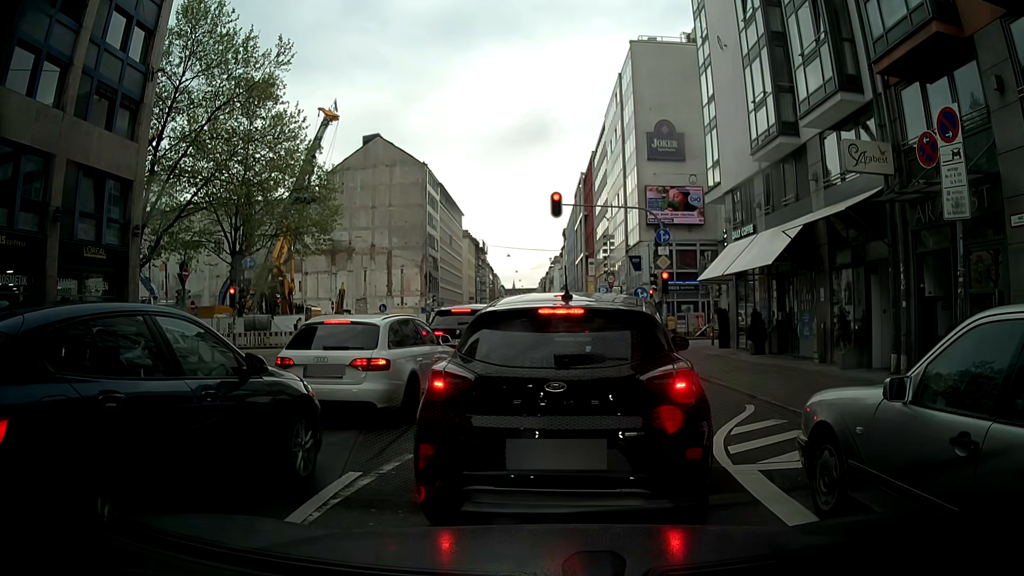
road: secondary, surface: asphalt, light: Day
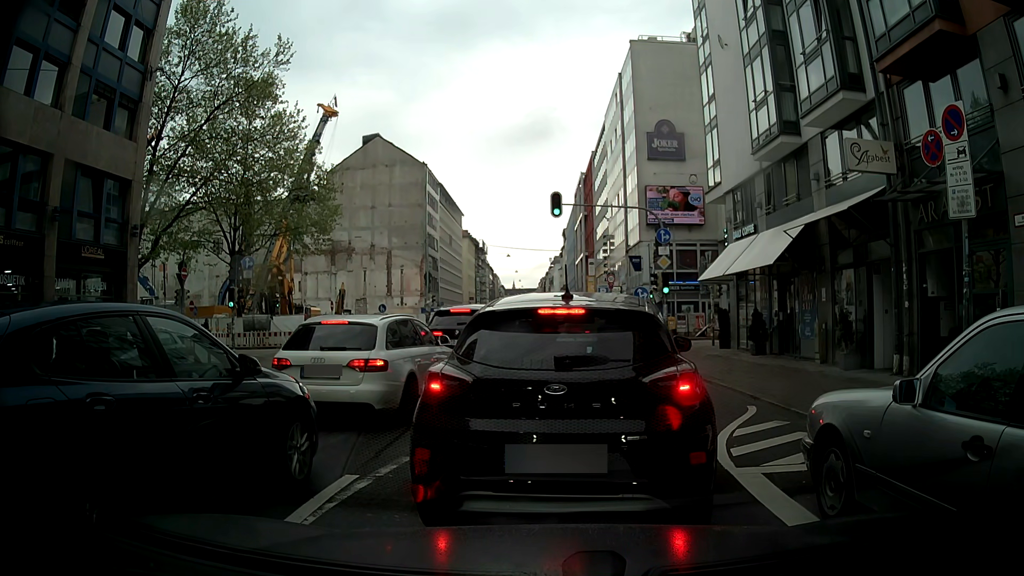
(0.0, +0.2) m; 0°
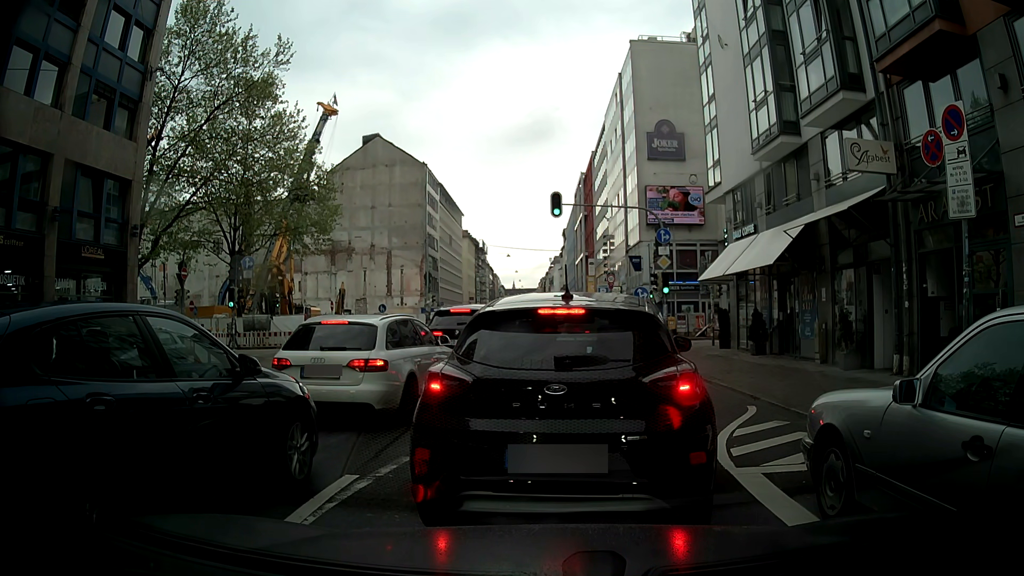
(0.0, 0.0) m; 0°
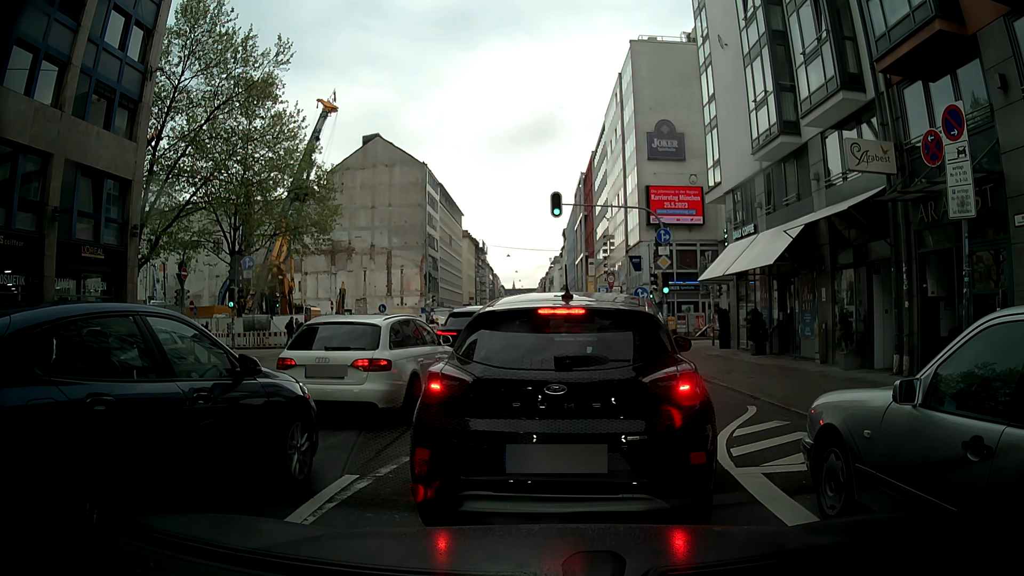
(0.0, 0.0) m; 0°
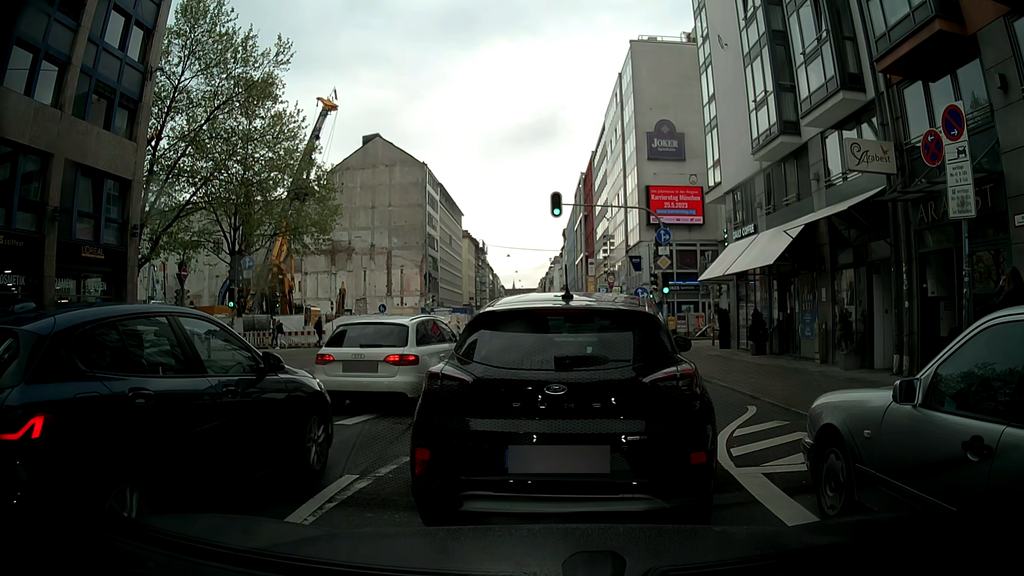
(0.0, 0.0) m; 0°
